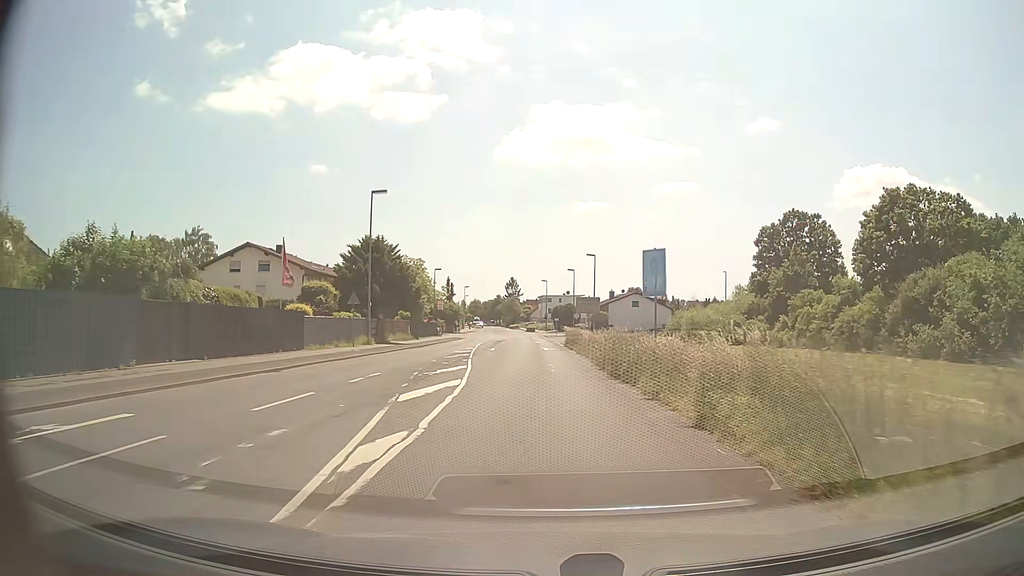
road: unclassified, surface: asphalt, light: Day
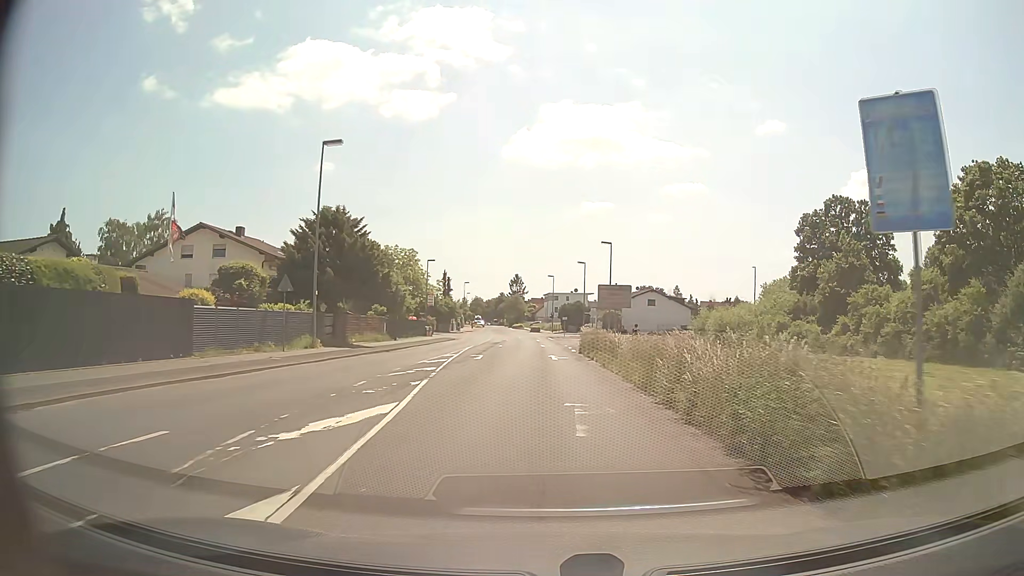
(-0.1, +12.4) m; -1°
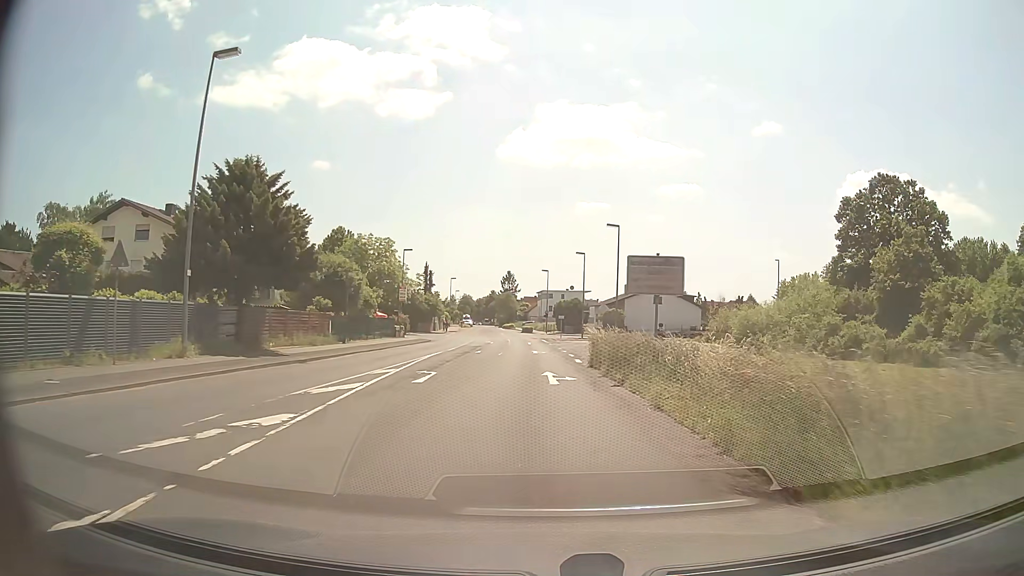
(+0.1, +12.4) m; 0°
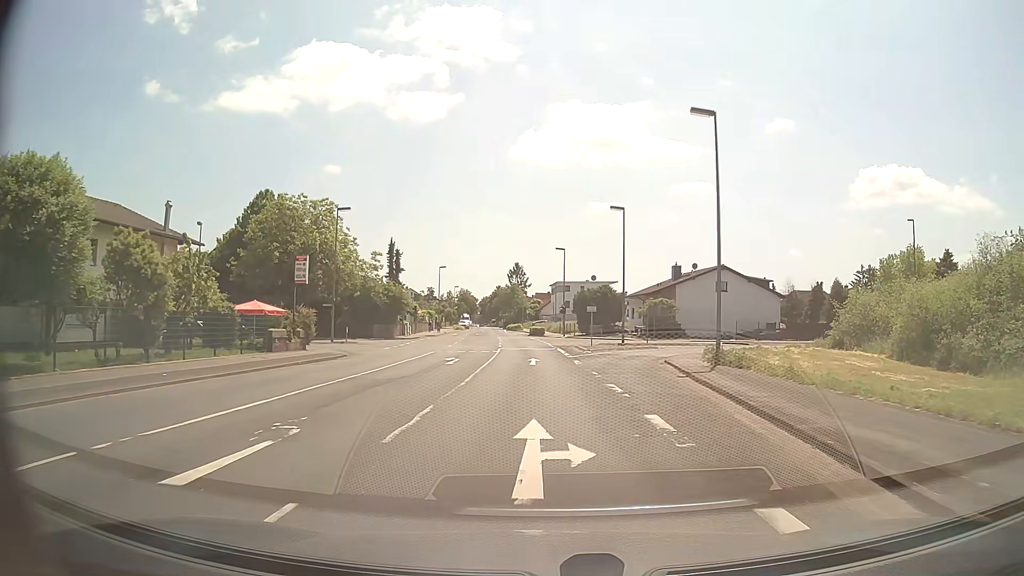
(0.0, +31.1) m; -1°
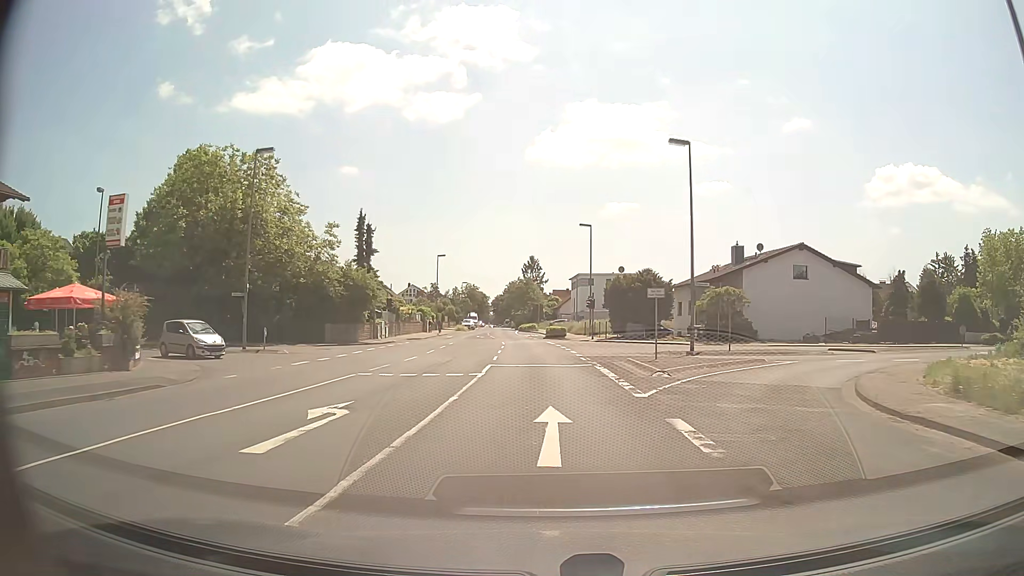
(-0.3, +18.7) m; -2°
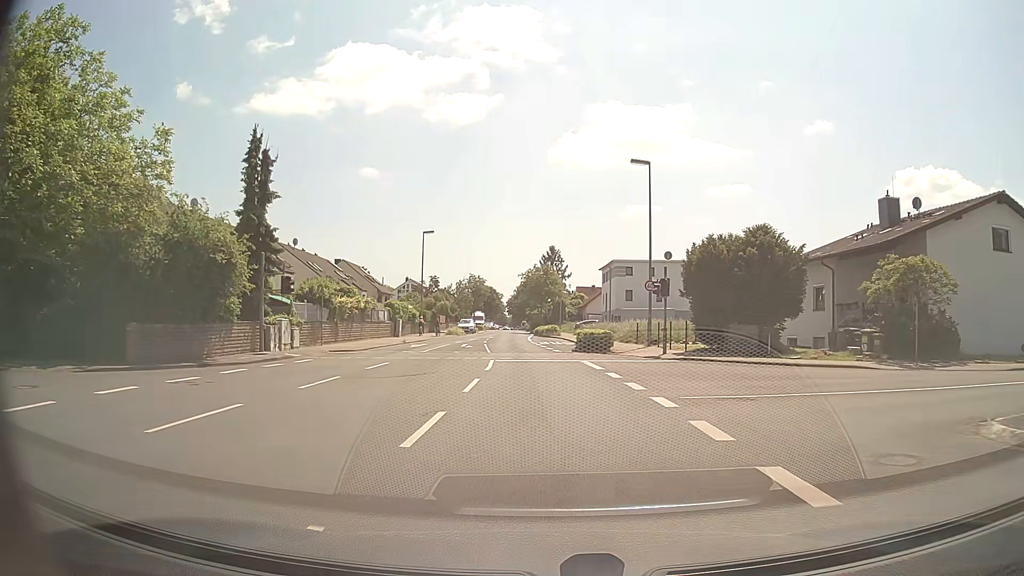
(-0.3, +24.8) m; -1°
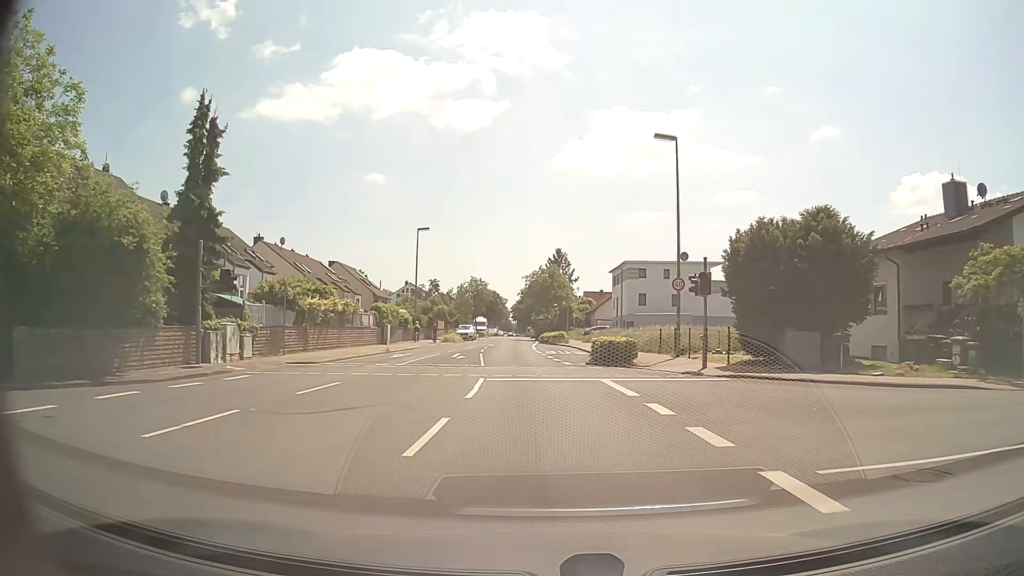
(0.0, +6.2) m; 0°
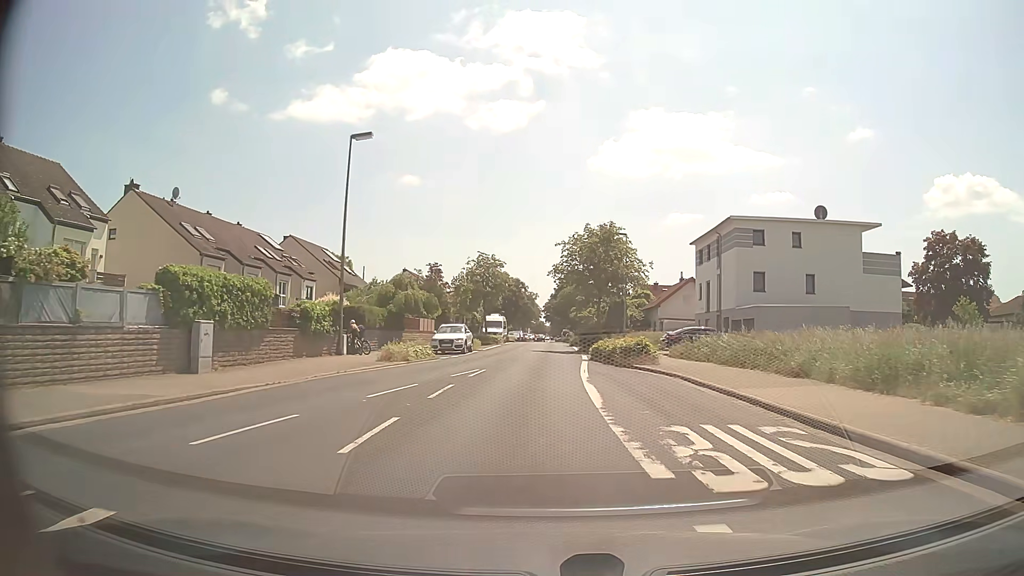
(-0.9, +31.0) m; -3°
(0, +10) (0, +20) (0, +30) (0, +40) (0, +50) (+1, +60) (+1, +70) (+1, +80) (+1, +90) (+1, +100) m
